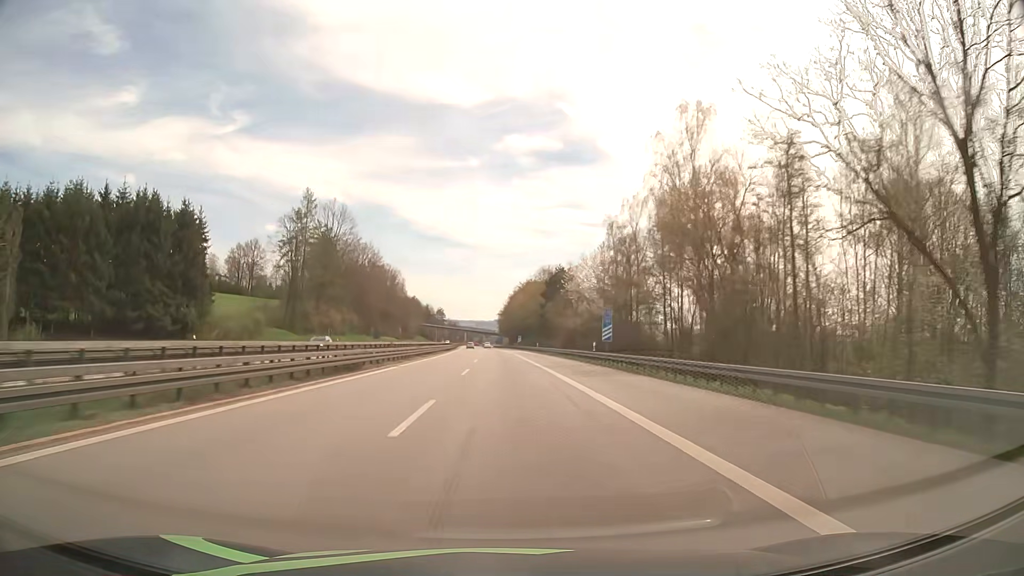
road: motorway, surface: asphalt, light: Day
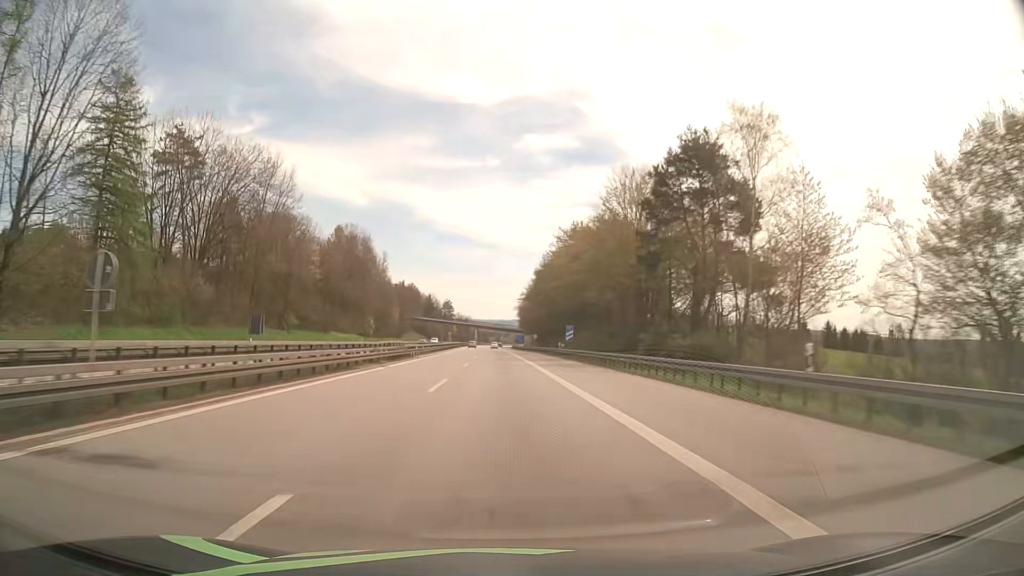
(-1.1, +81.9) m; -2°
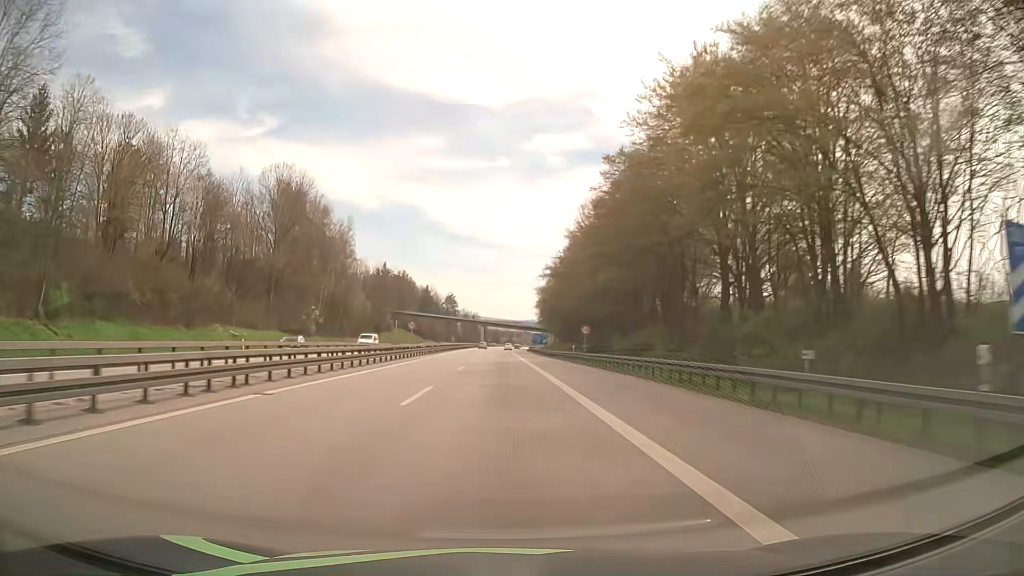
(-0.5, +57.7) m; -1°
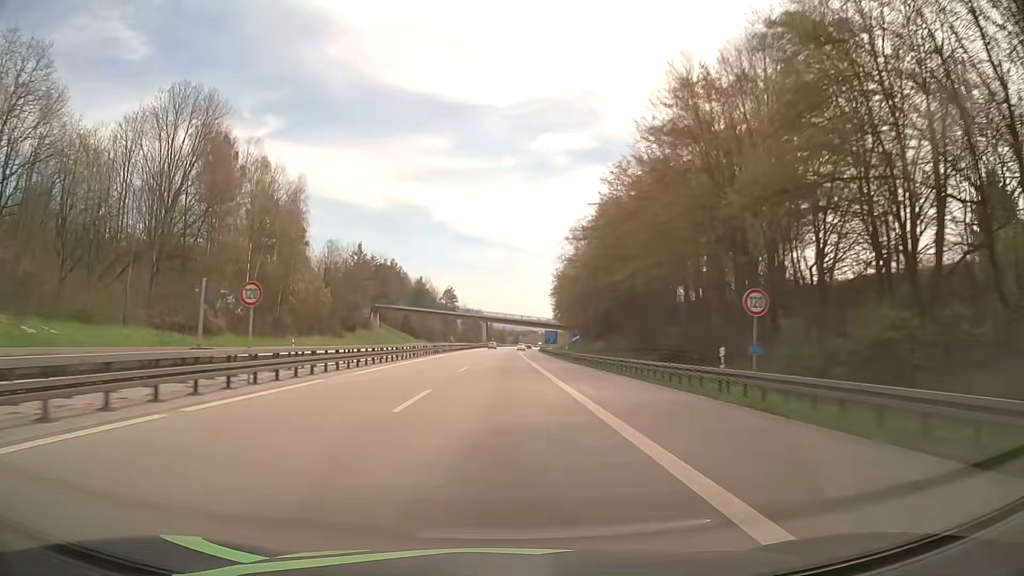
(-0.1, +37.5) m; 0°
(0, +10) (0, +20) (0, +30) (0, +40) (0, +50) (0, +60) (0, +70) (0, +80) (0, +90) (0, +100) m
